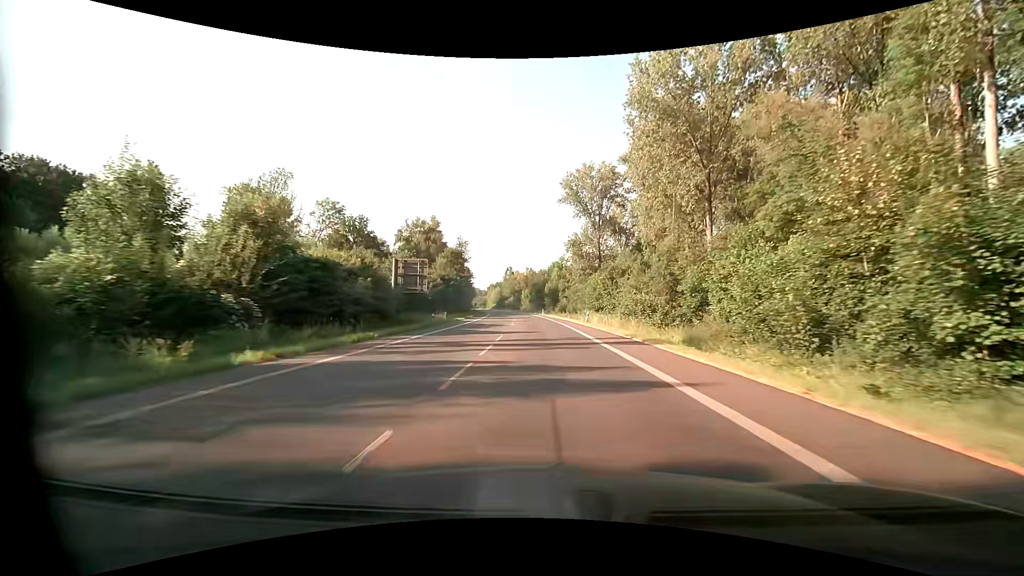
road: primary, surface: asphalt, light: Day
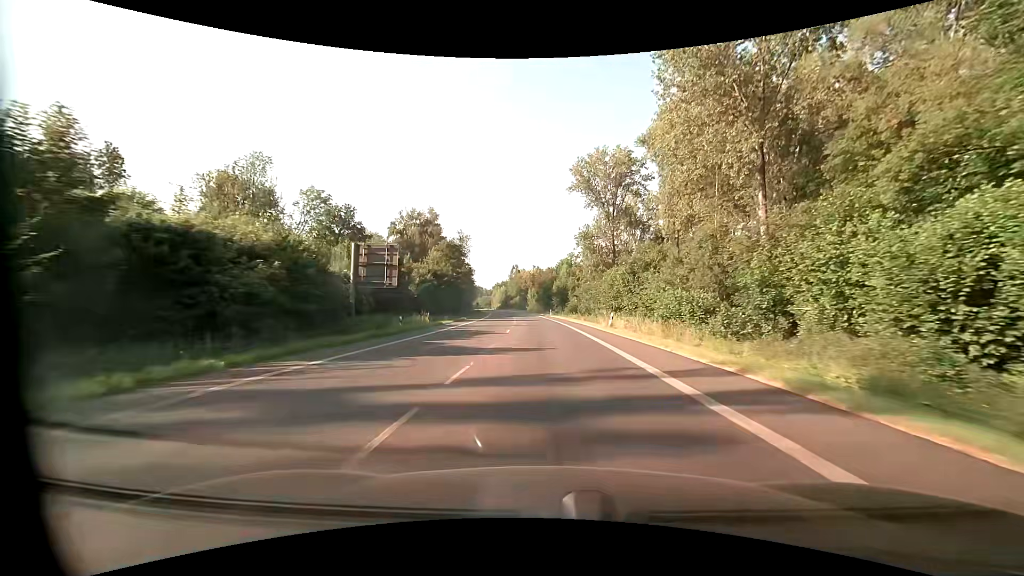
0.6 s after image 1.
(0.0, +11.3) m; 0°
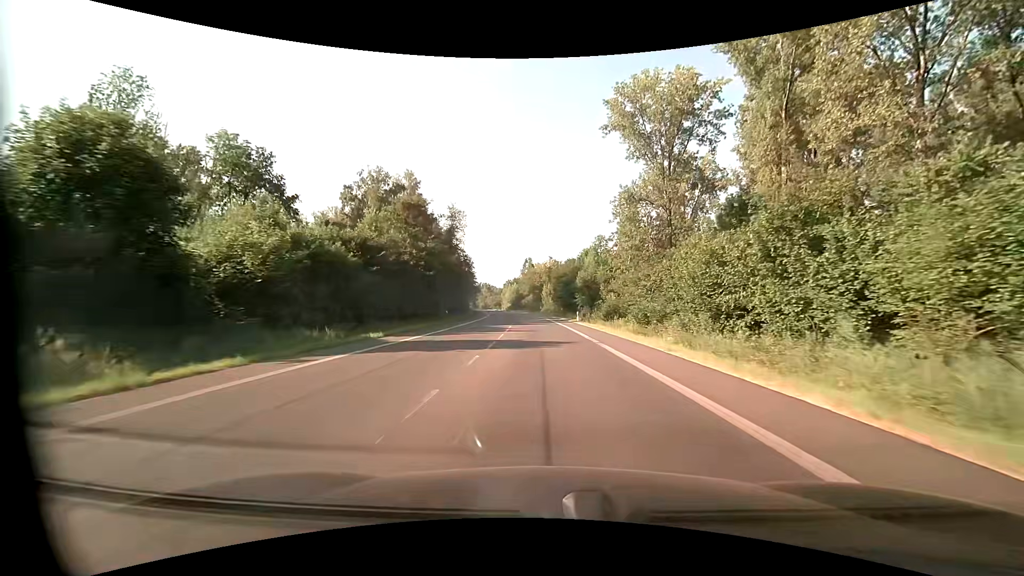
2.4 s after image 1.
(-0.8, +33.9) m; -2°
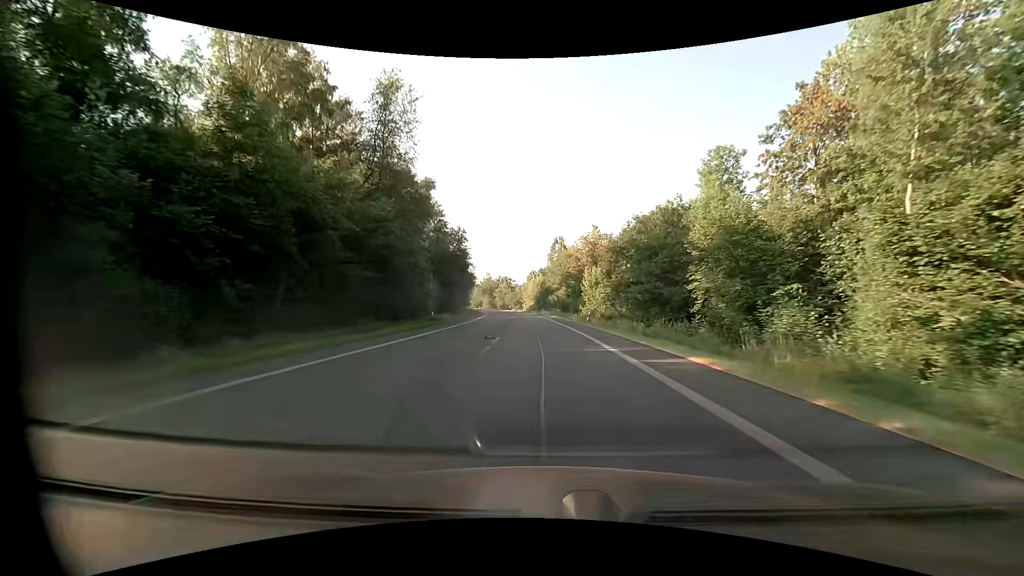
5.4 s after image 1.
(-1.8, +56.4) m; -4°
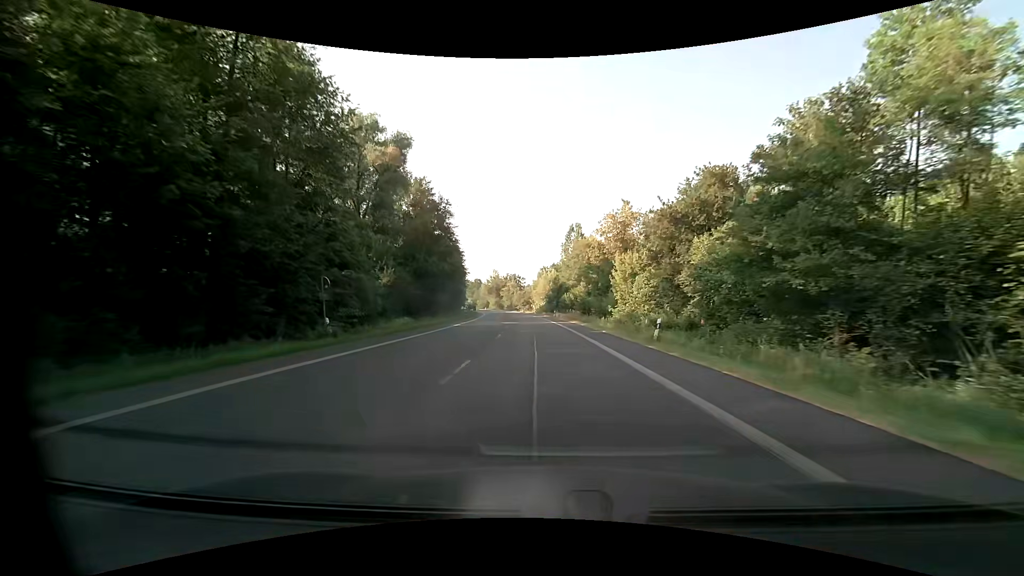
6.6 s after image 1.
(-0.2, +22.5) m; -1°
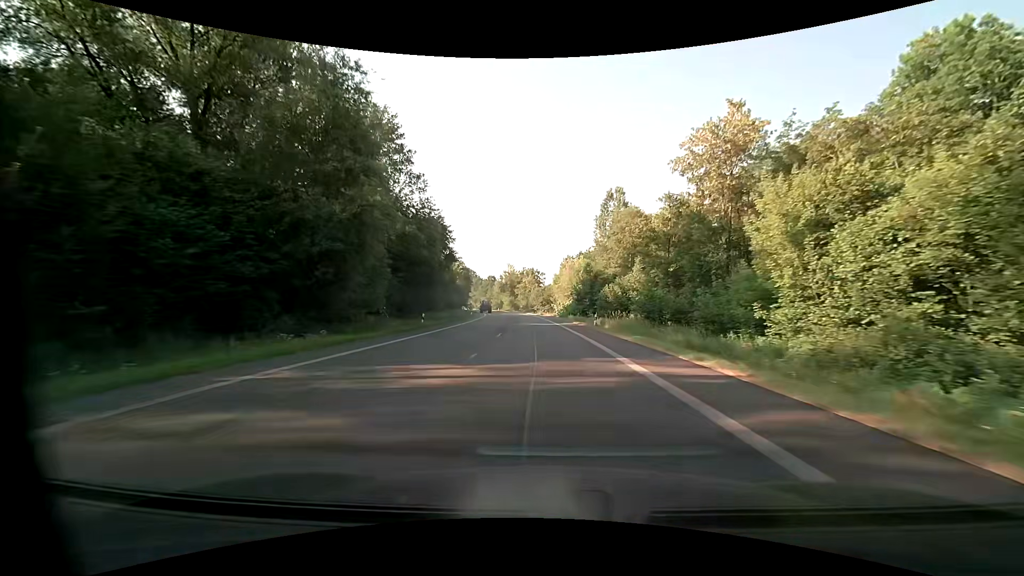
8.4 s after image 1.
(-0.8, +33.8) m; -3°
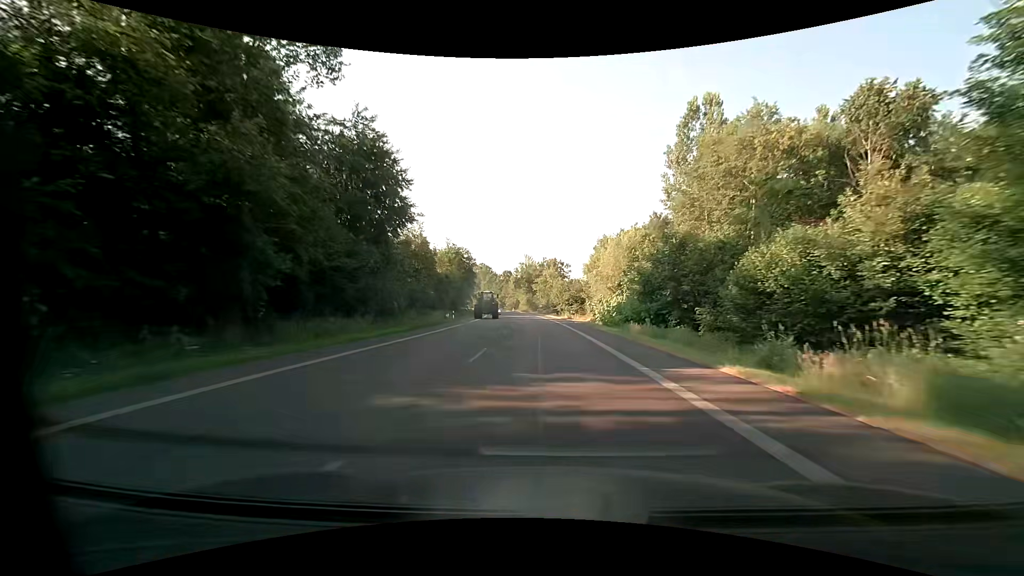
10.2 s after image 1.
(-0.7, +33.8) m; -2°
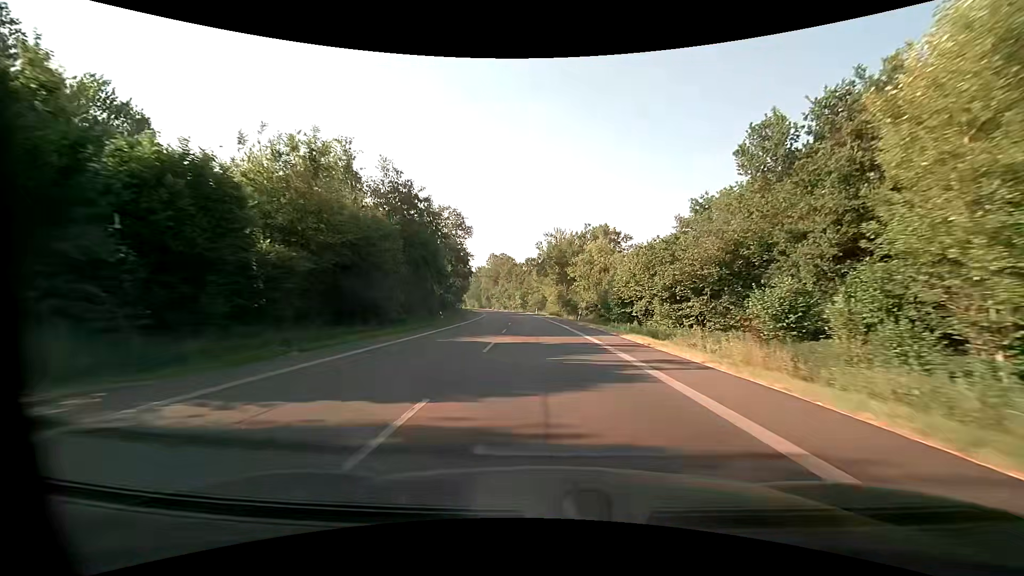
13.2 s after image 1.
(-2.0, +56.3) m; -4°
(0, +10) (0, +20) (0, +30) (-1, +40) (-1, +50) (-2, +60) (-3, +70) (-4, +80) (-5, +90) (-6, +100) m
